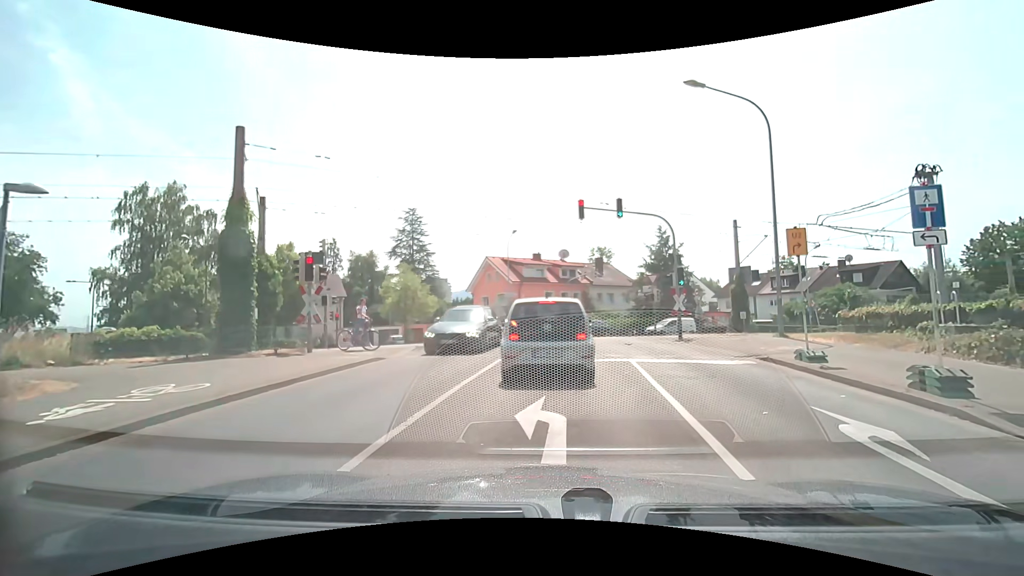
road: tertiary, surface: asphalt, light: Day
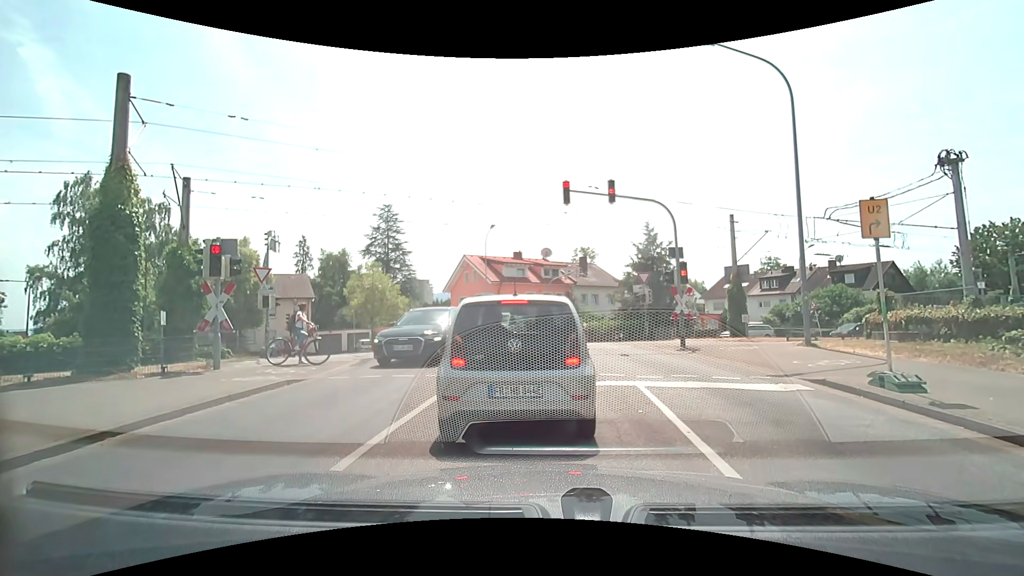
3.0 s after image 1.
(+0.2, +3.3) m; +4°
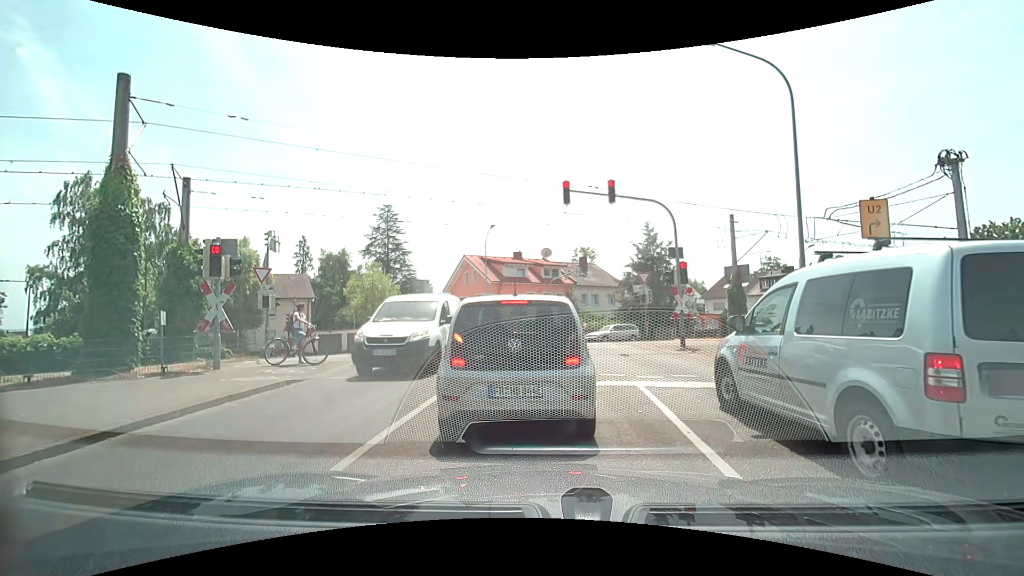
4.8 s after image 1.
(0.0, 0.0) m; 0°
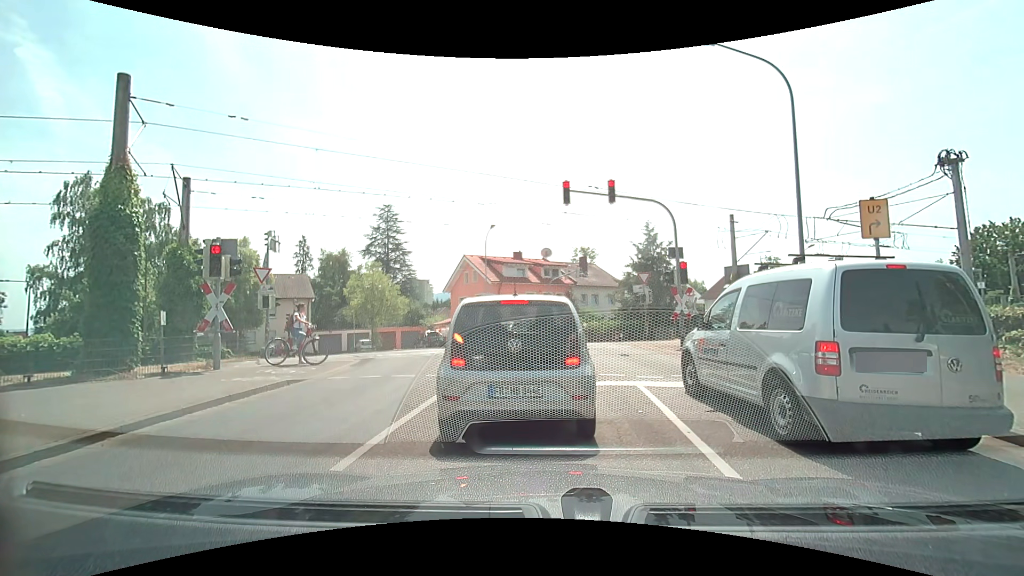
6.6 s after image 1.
(0.0, 0.0) m; 0°
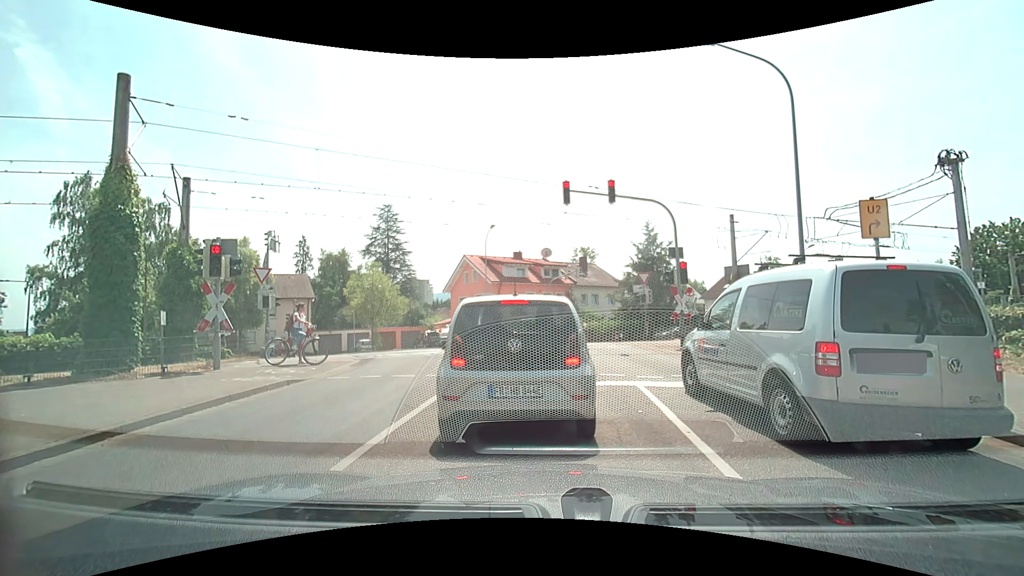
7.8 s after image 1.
(0.0, 0.0) m; 0°
